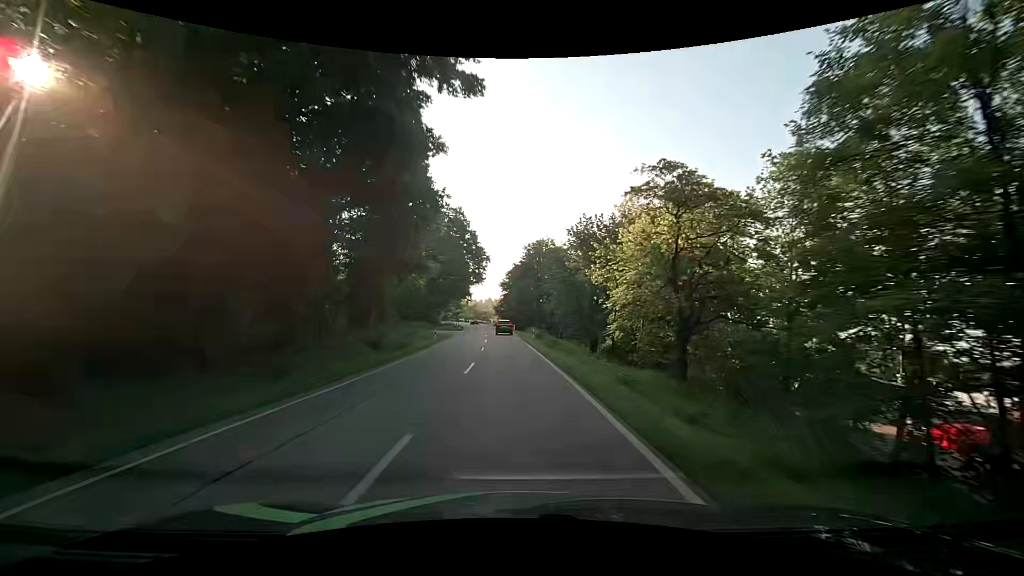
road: secondary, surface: asphalt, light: Day
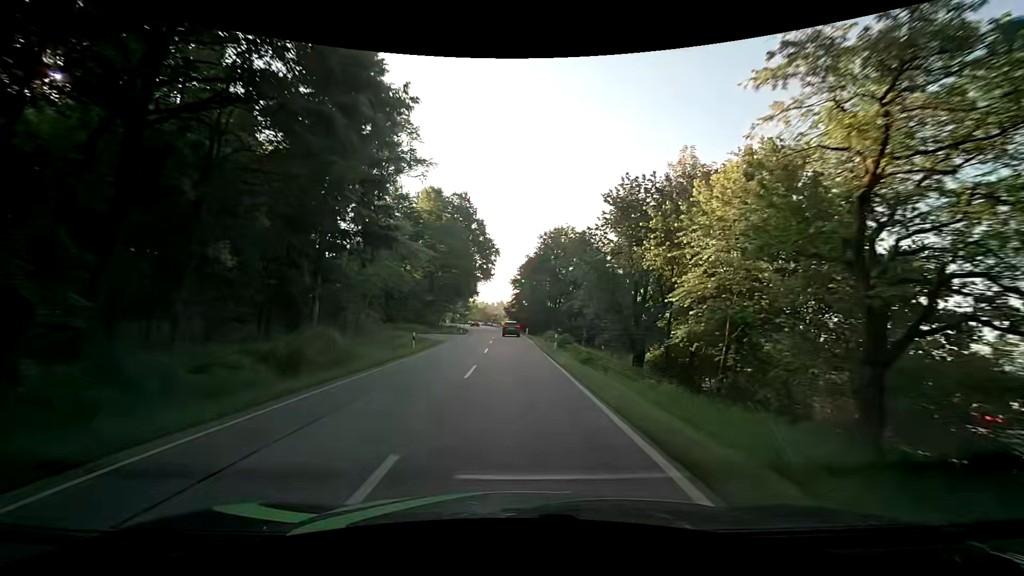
(-0.3, +12.9) m; -2°
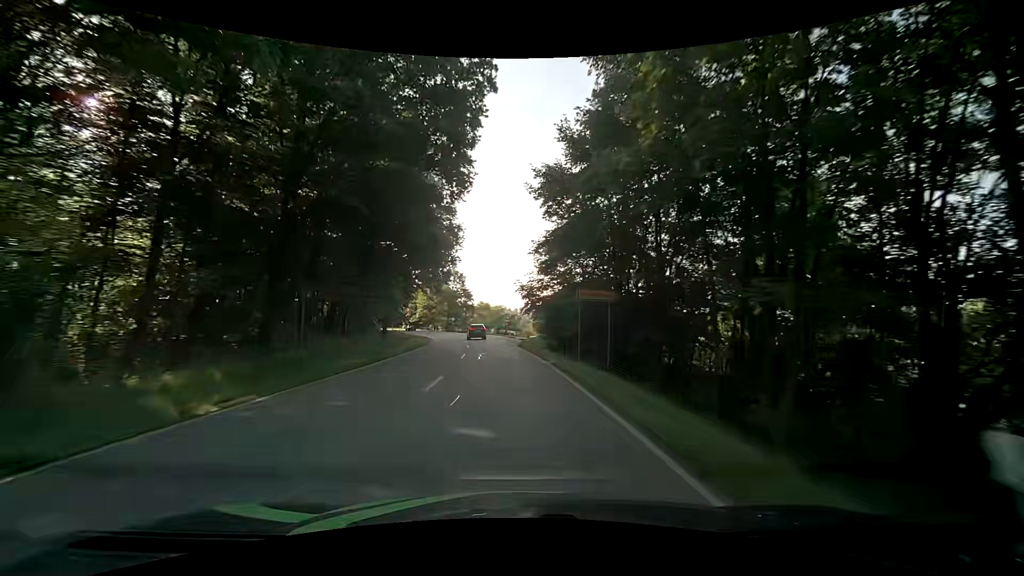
(-1.1, +62.8) m; -3°
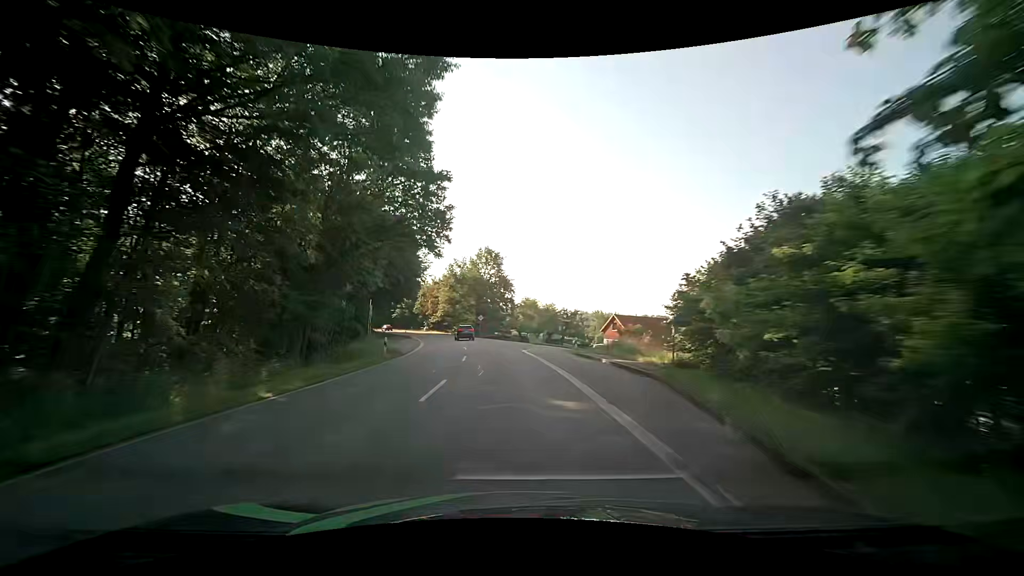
(-1.6, +36.1) m; -6°
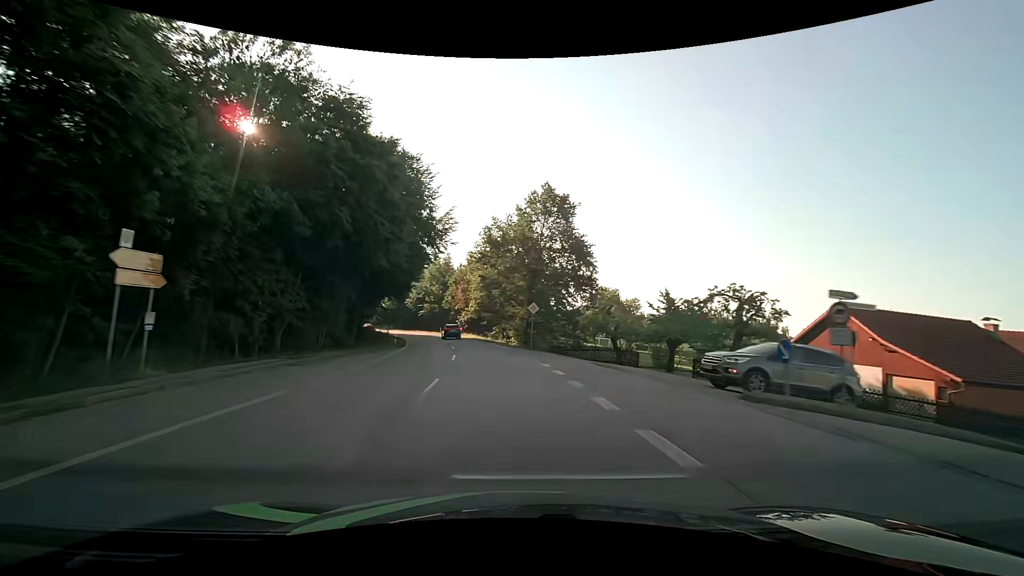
(-1.9, +35.9) m; -7°
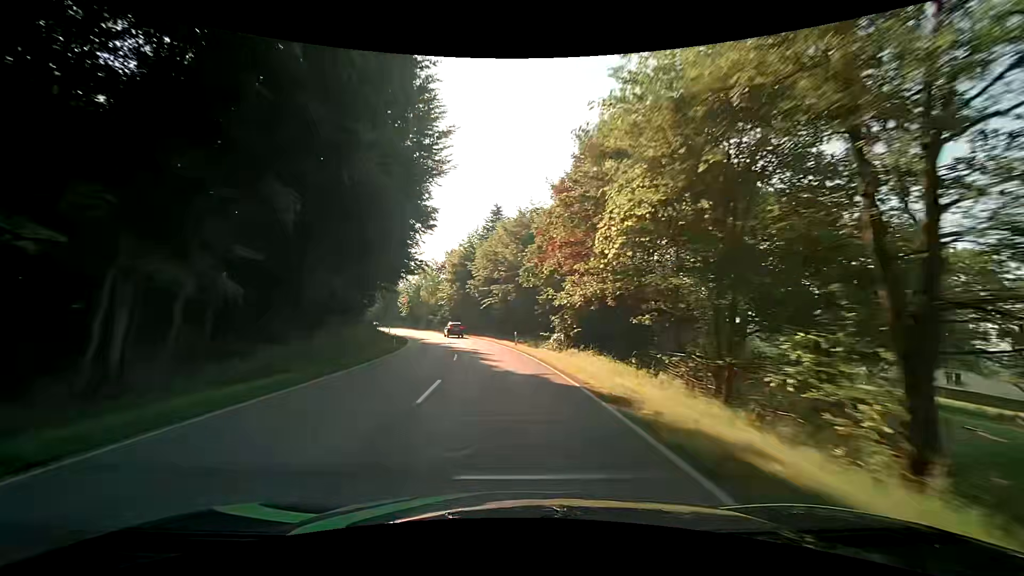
(-5.0, +47.8) m; -12°
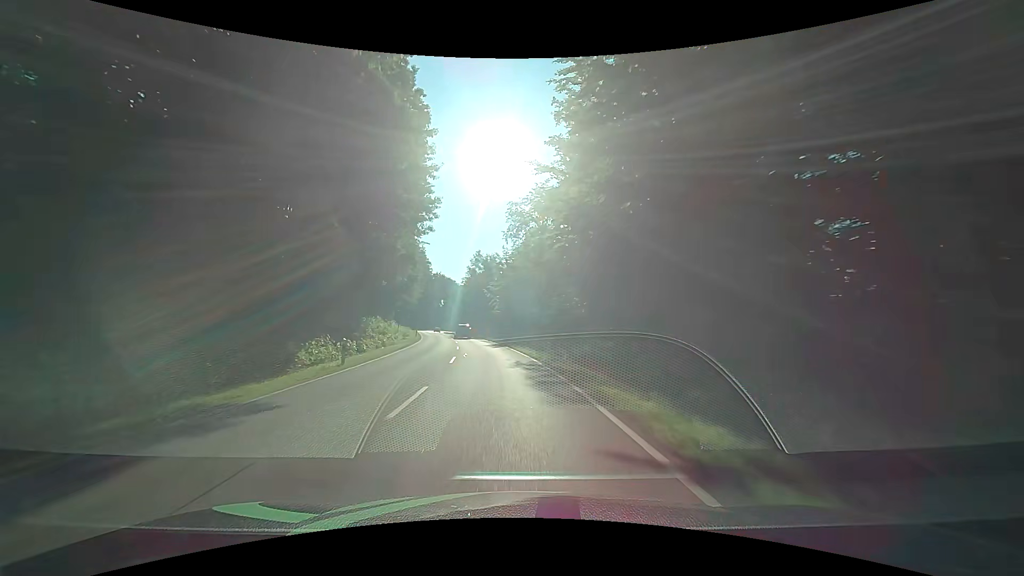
(-7.4, +60.6) m; -15°
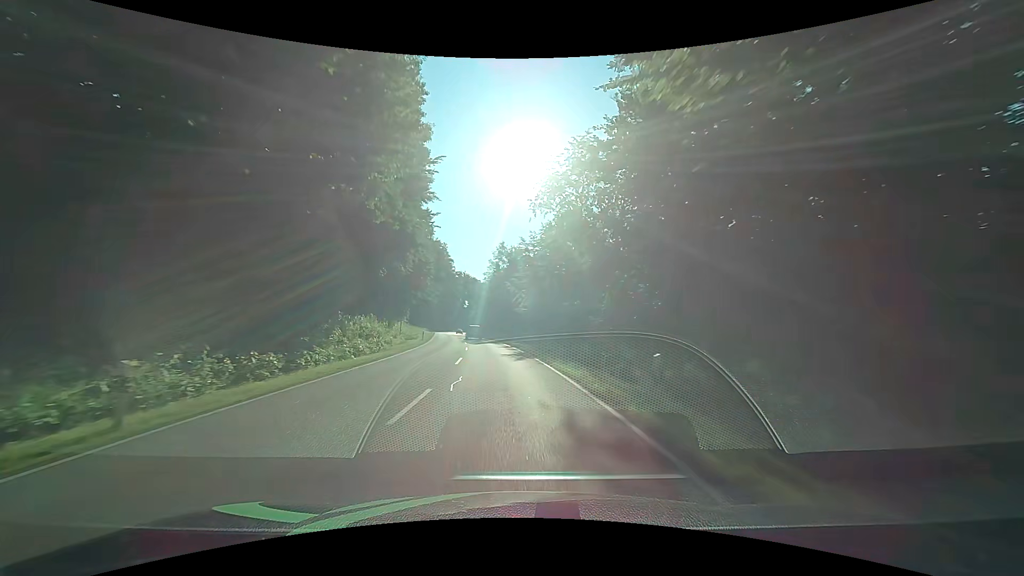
(-0.3, +12.4) m; -3°
(0, +10) (-1, +20) (-1, +30) (-2, +40) (-3, +50) (-5, +60) (-6, +70) (-8, +80) (-9, +89) (-11, +99) m
